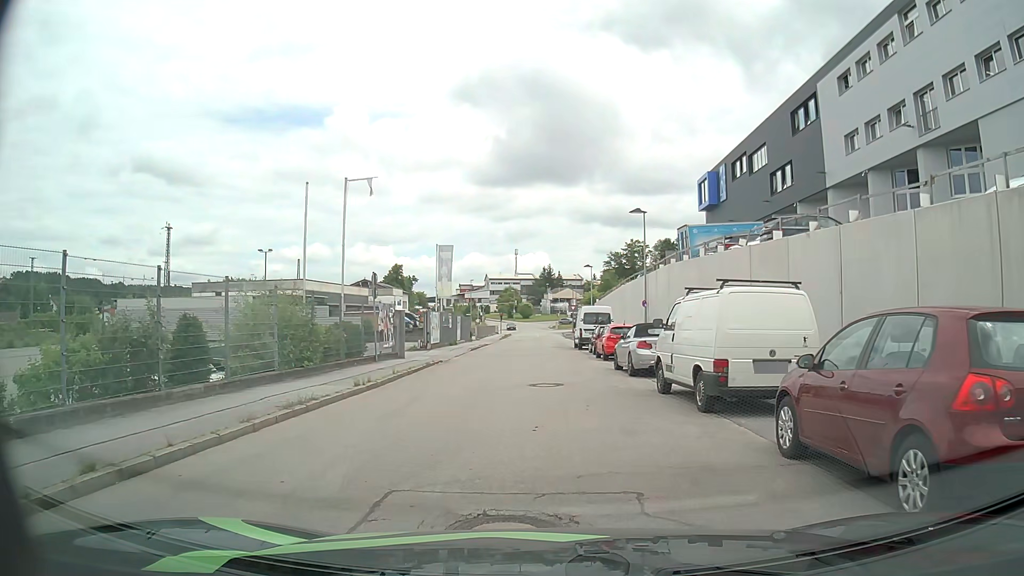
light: Day
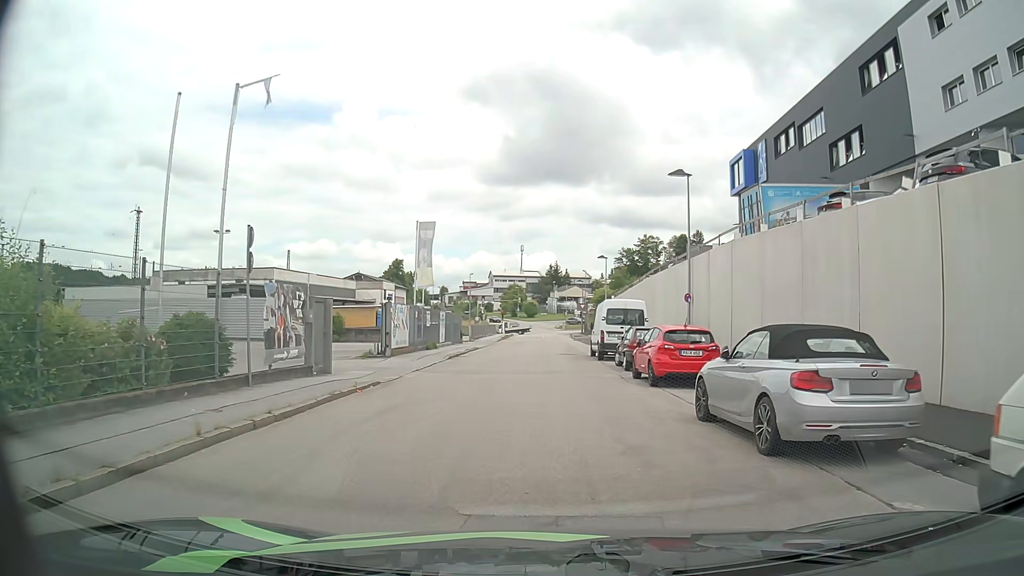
(0.0, +10.8) m; 0°
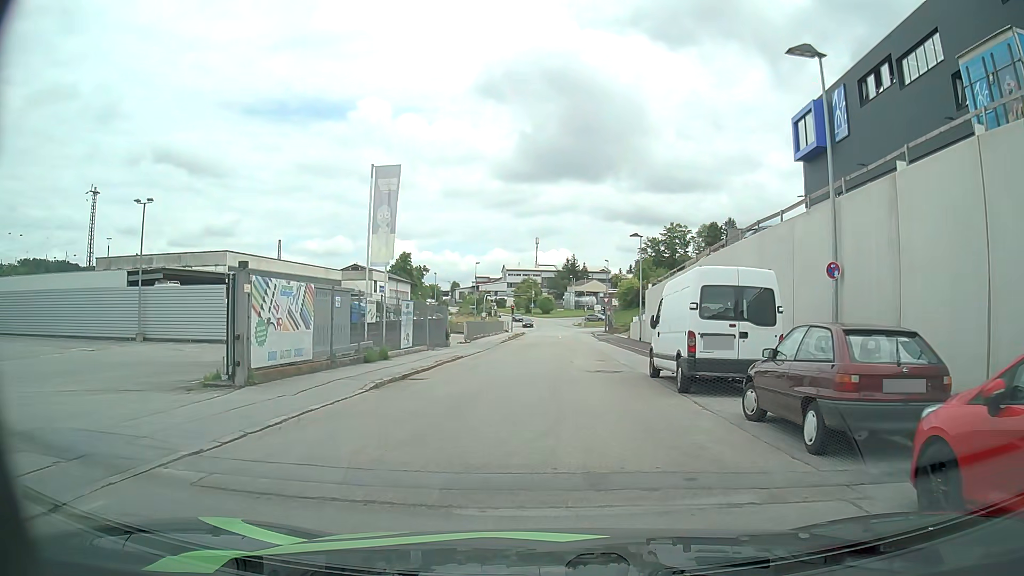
(-0.2, +14.3) m; -1°
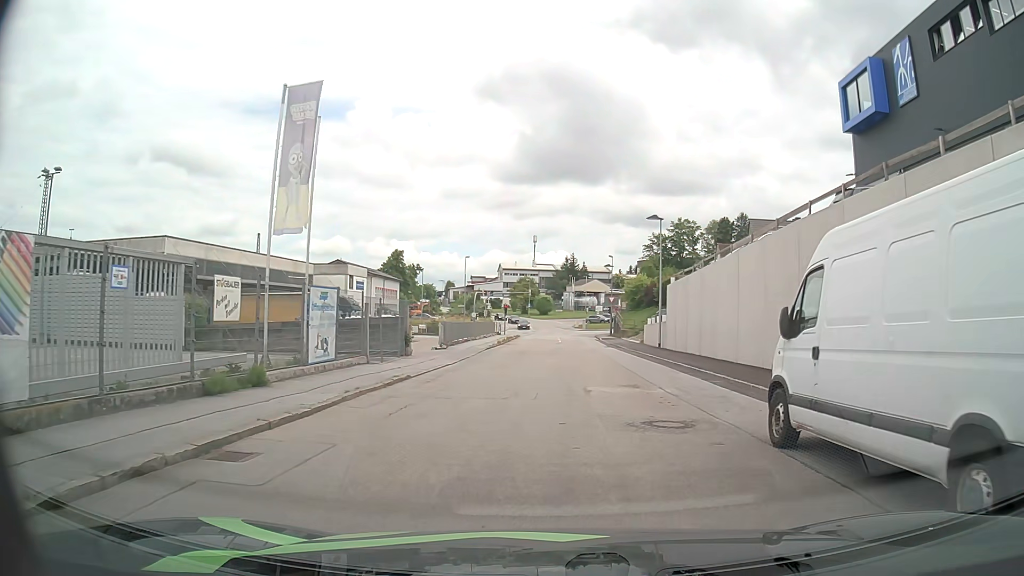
(-0.1, +10.0) m; 0°
(0, +10) (0, +20) (+1, +30) (+2, +40) (+3, +50) (+3, +60) (+3, +70) (+2, +80) (-2, +89) (-10, +94) m
